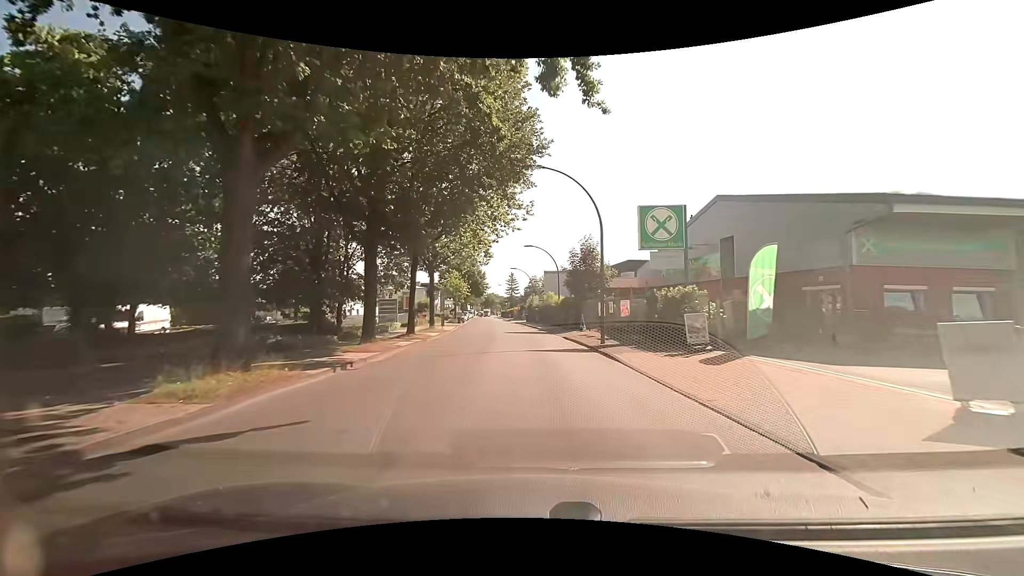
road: unclassified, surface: asphalt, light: Day
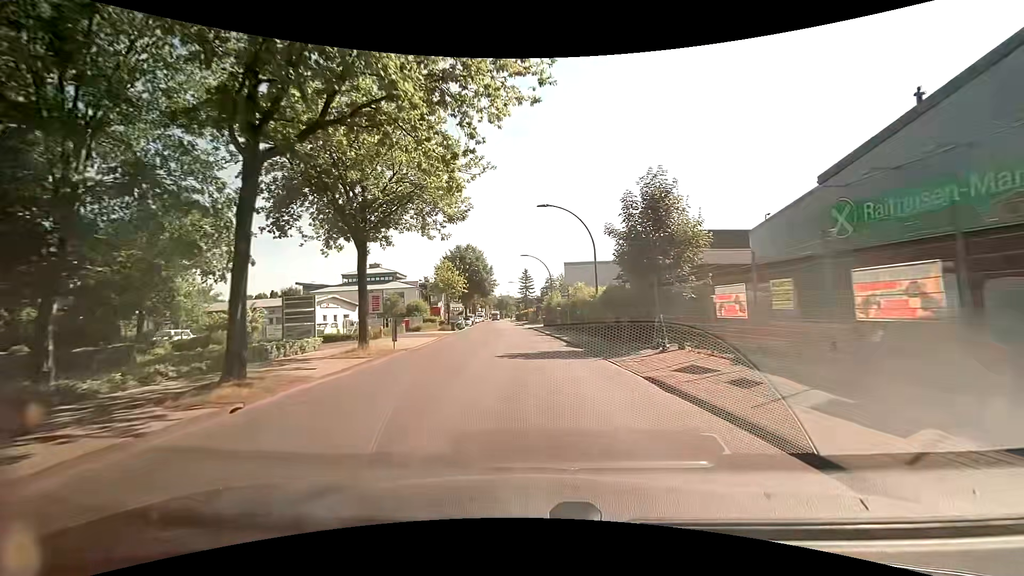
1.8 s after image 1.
(-0.2, +18.3) m; -2°
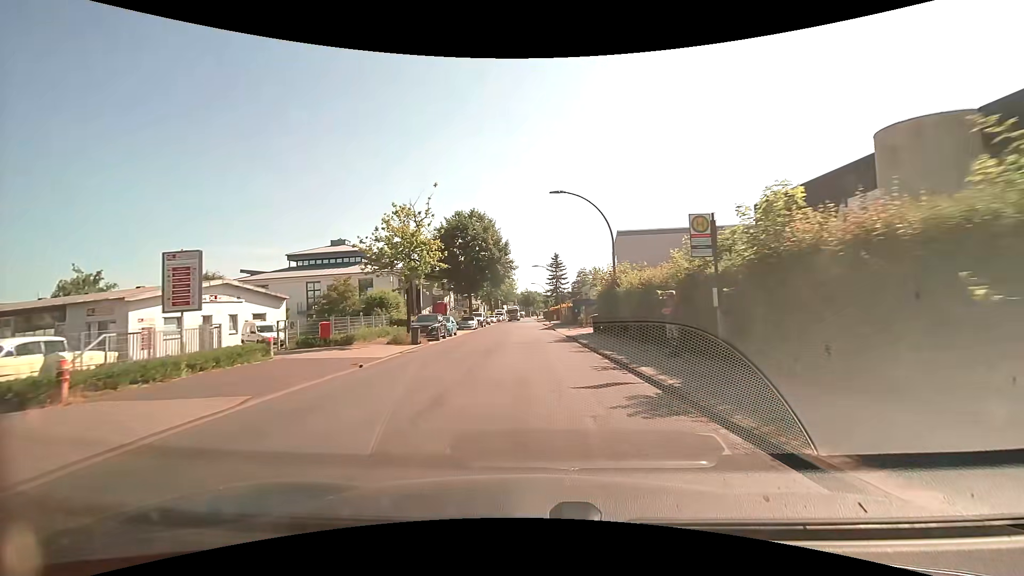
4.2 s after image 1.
(-0.9, +26.7) m; -4°
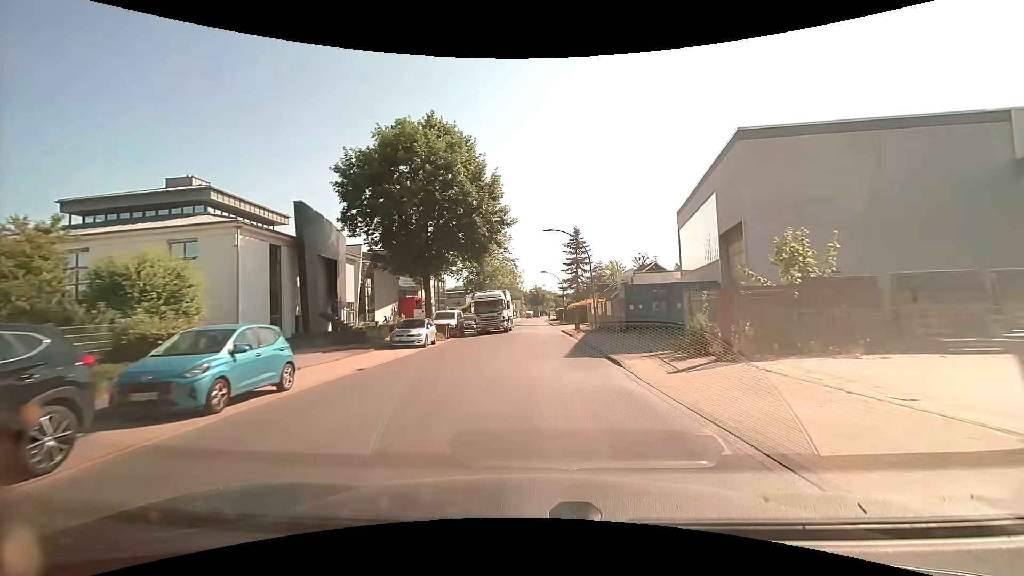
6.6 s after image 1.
(-0.3, +27.5) m; -1°
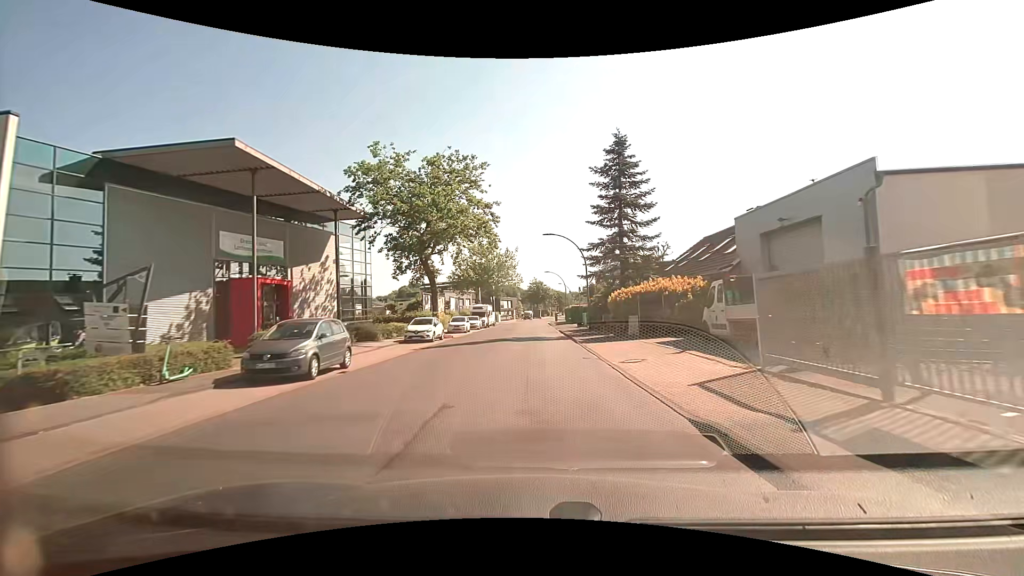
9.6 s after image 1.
(+0.2, +35.0) m; 0°
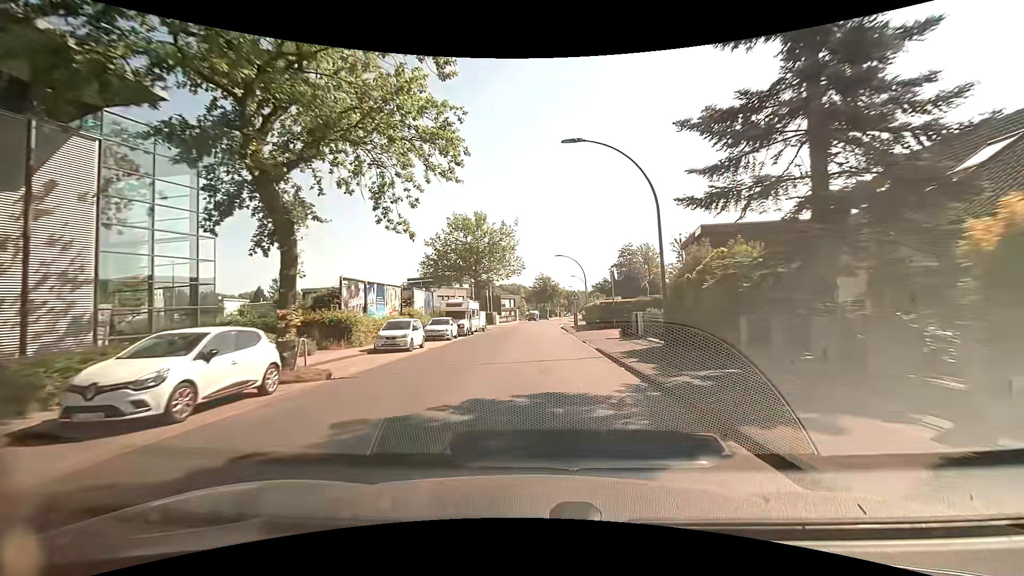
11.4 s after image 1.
(-0.3, +21.4) m; -1°
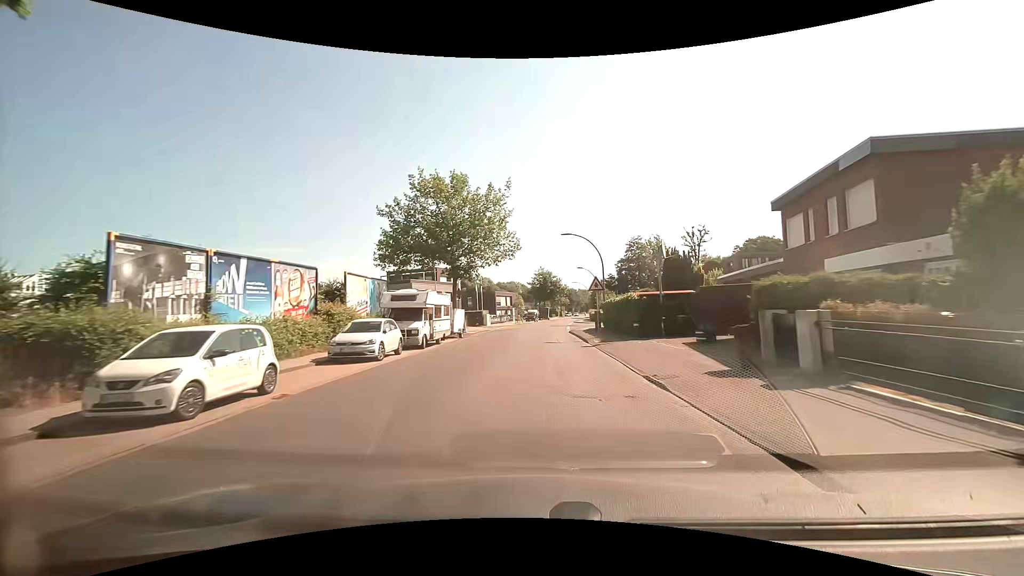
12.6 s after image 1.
(0.0, +14.4) m; 0°
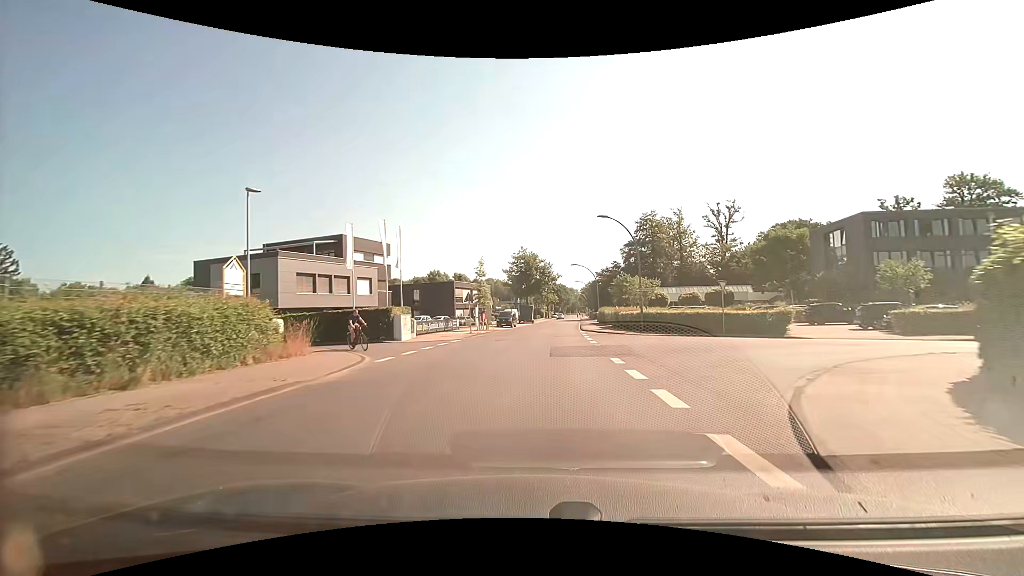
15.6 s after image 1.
(+0.3, +37.3) m; +2°
(0, +10) (0, +20) (+1, +30) (+2, +40) (+2, +50) (+3, +60) (+4, +70) (+5, +80) (+6, +90) (+6, +100) m
